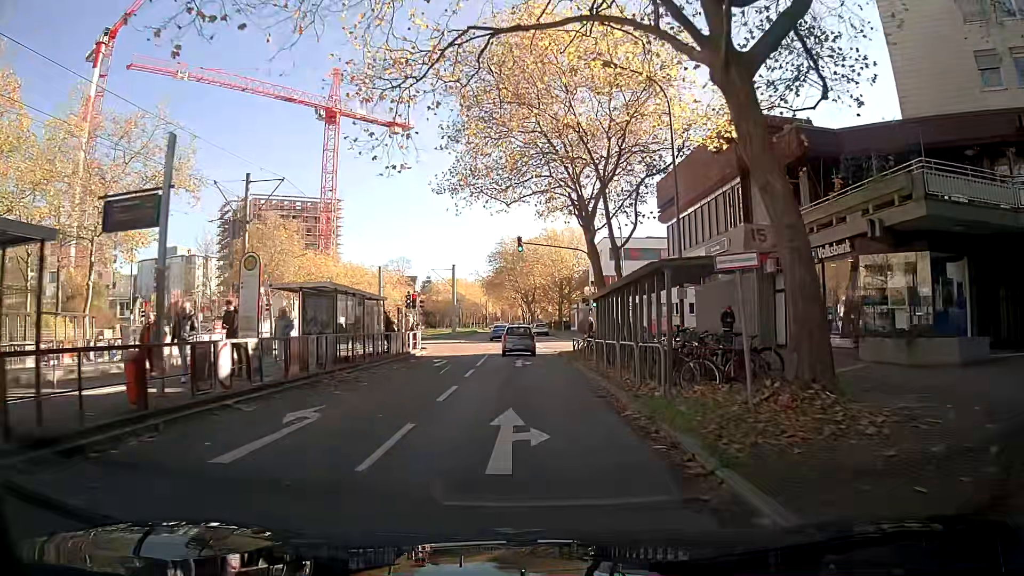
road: tertiary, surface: asphalt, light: Day
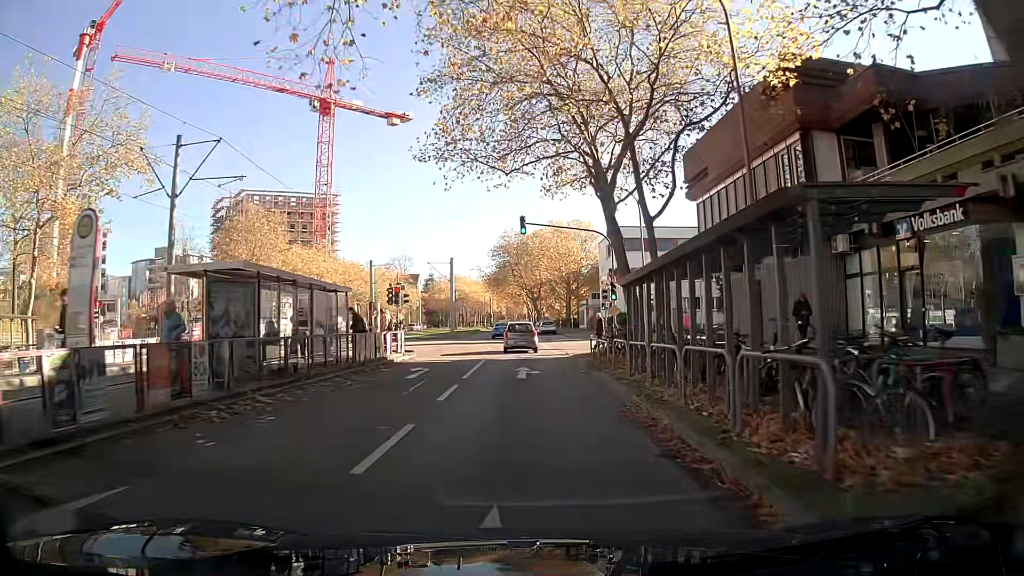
(0.0, +6.2) m; -1°
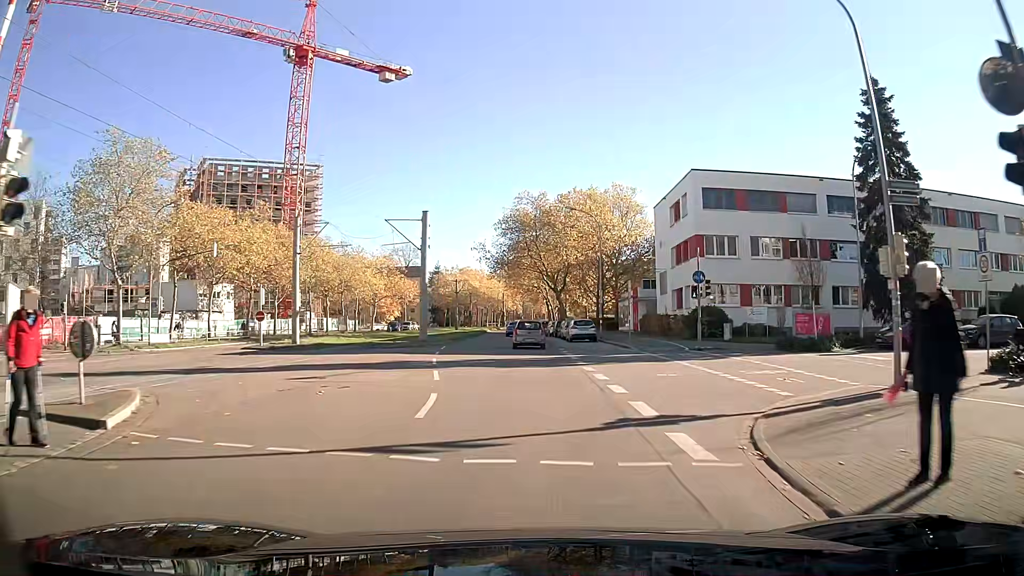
(-0.3, +26.2) m; -1°
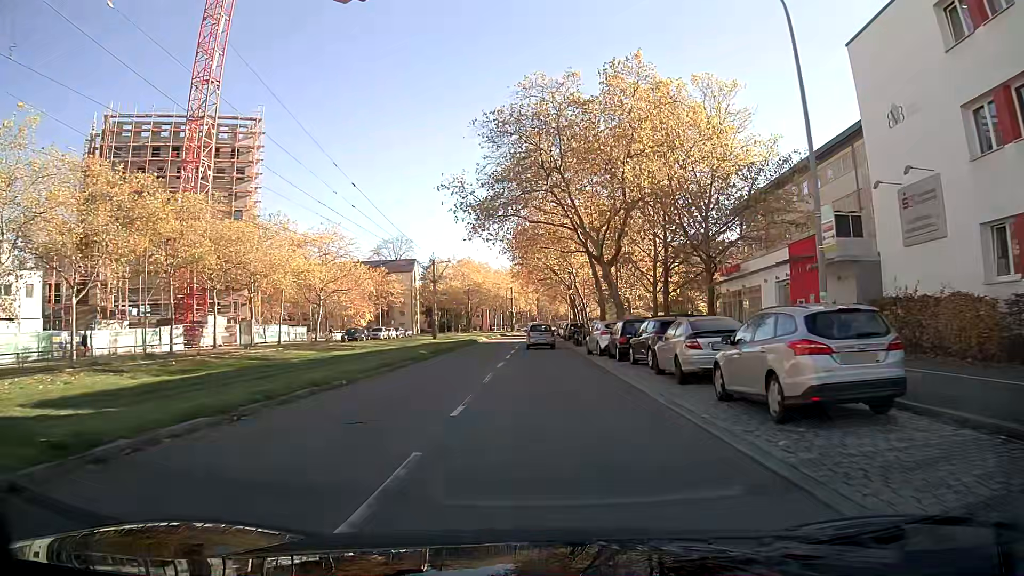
(-0.4, +34.6) m; -1°
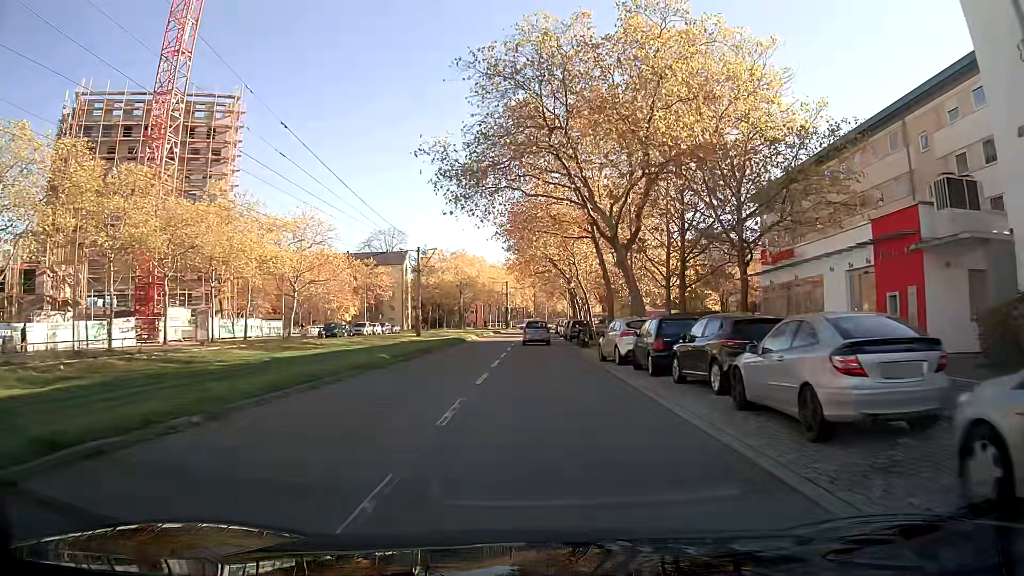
(0.0, +7.1) m; 0°
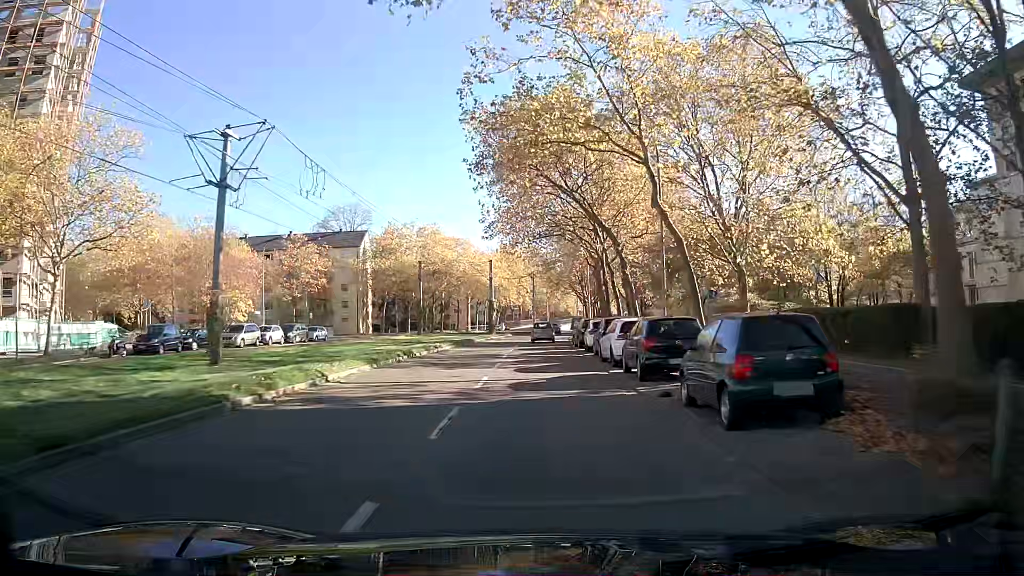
(0.0, +36.1) m; 0°
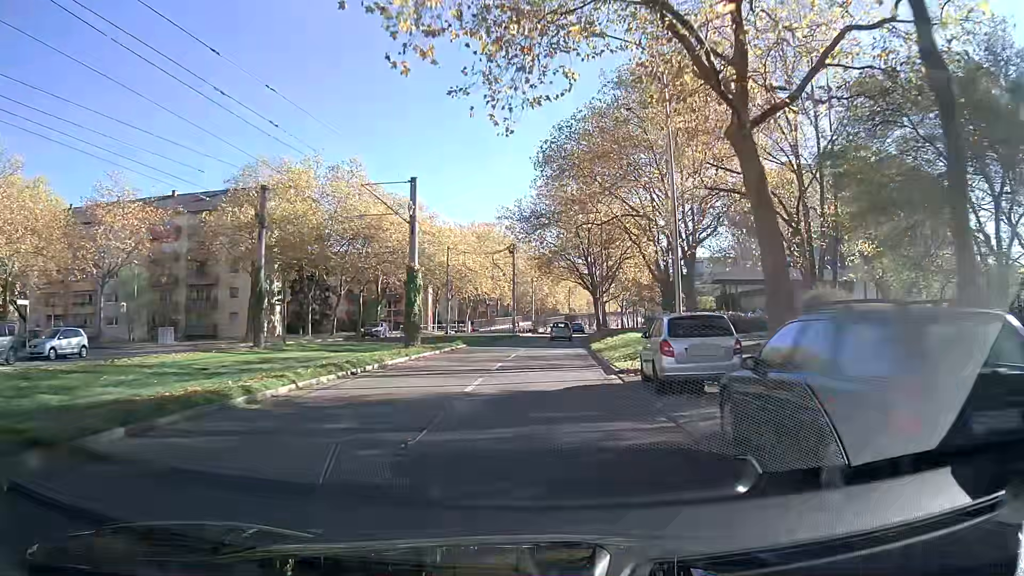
(+0.5, +36.9) m; +2°
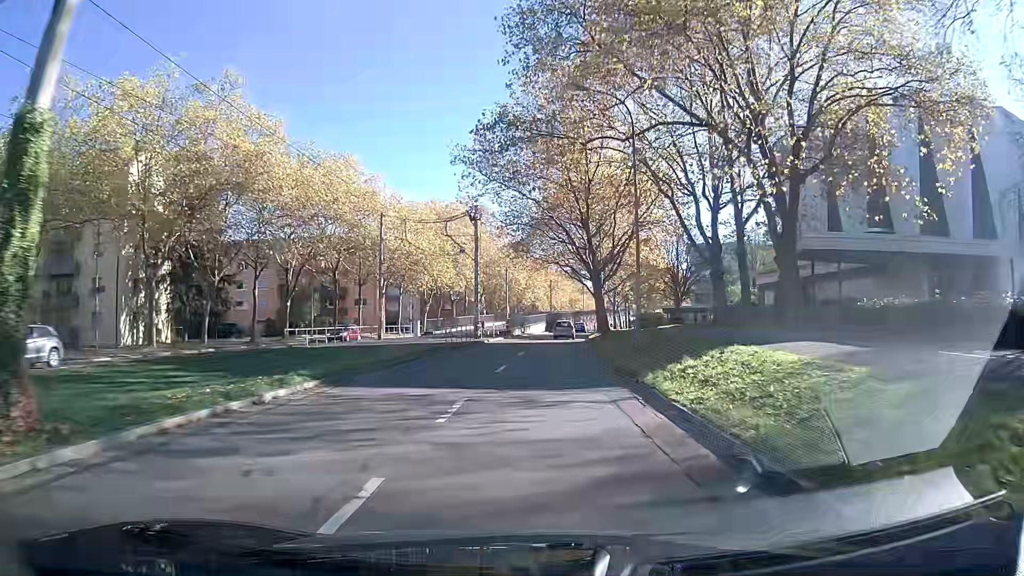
(+0.4, +22.5) m; +2°
(0, +10) (0, +20) (+1, +30) (+2, +40) (+2, +50) (+3, +60) (+4, +70) (+6, +80) (+7, +90) (+8, +100) m
